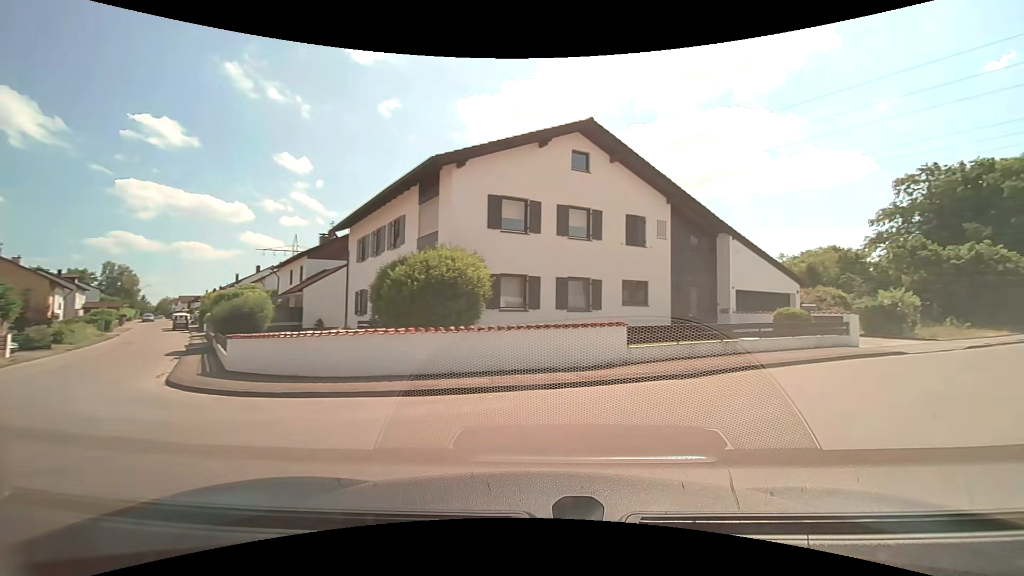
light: Day
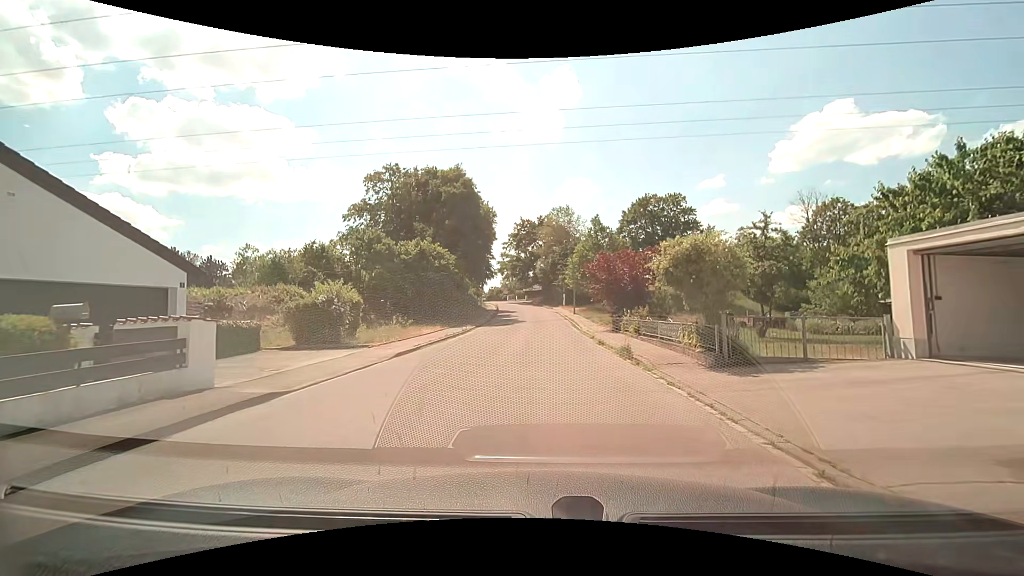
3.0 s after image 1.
(+7.8, +10.5) m; +54°
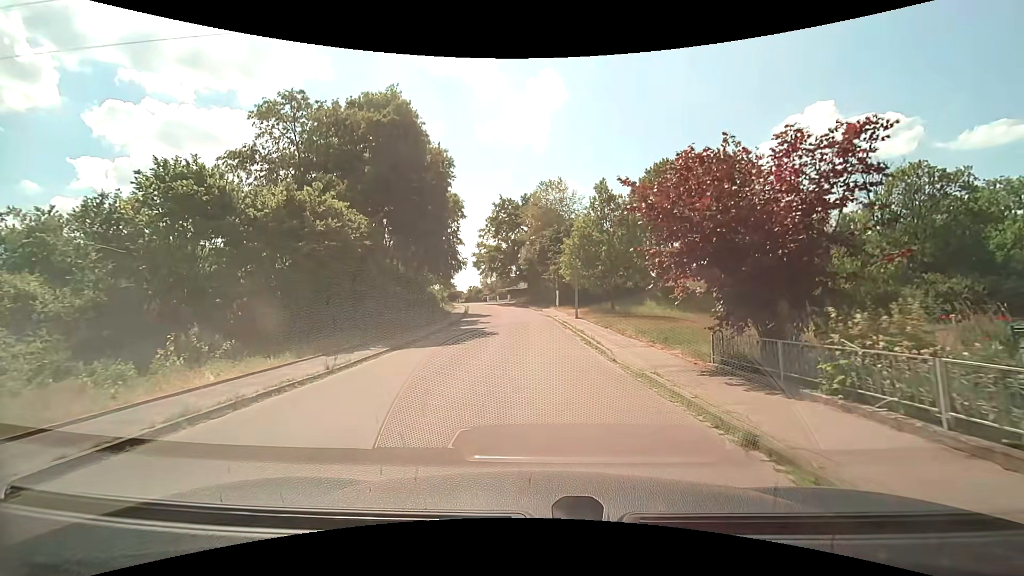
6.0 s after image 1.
(0.0, +18.5) m; +1°
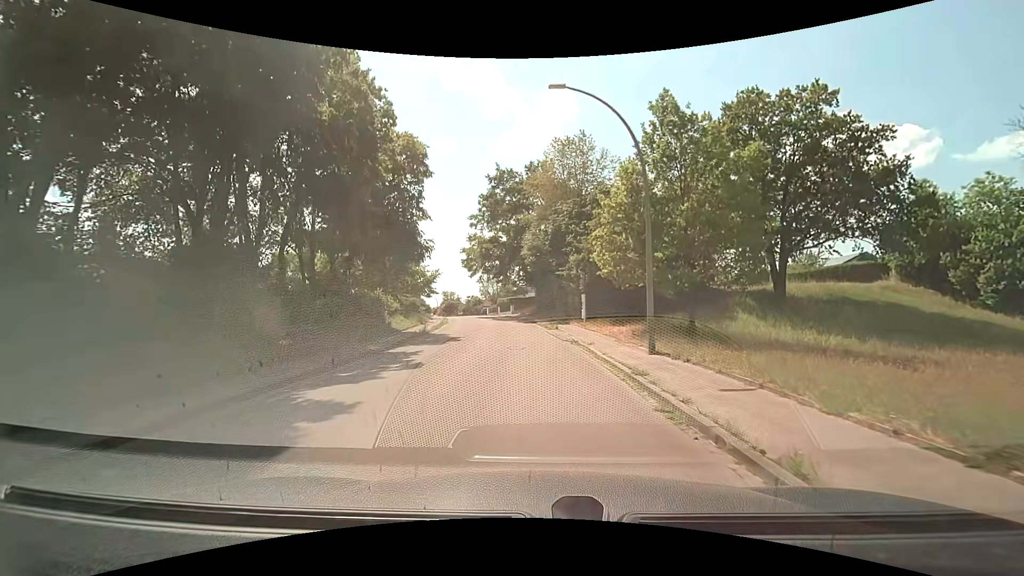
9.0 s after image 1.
(-0.2, +20.6) m; -2°
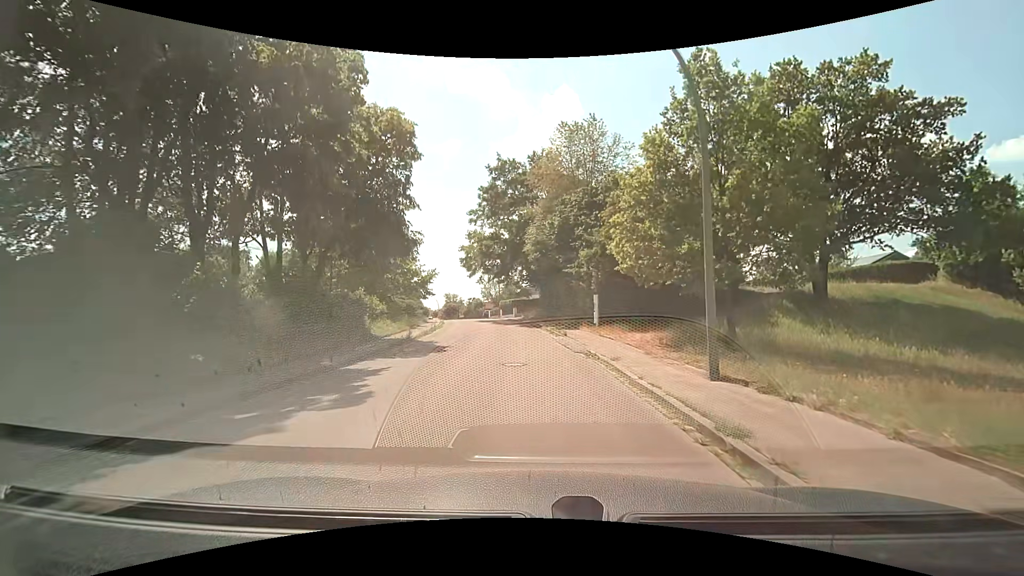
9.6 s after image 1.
(0.0, +4.3) m; -1°
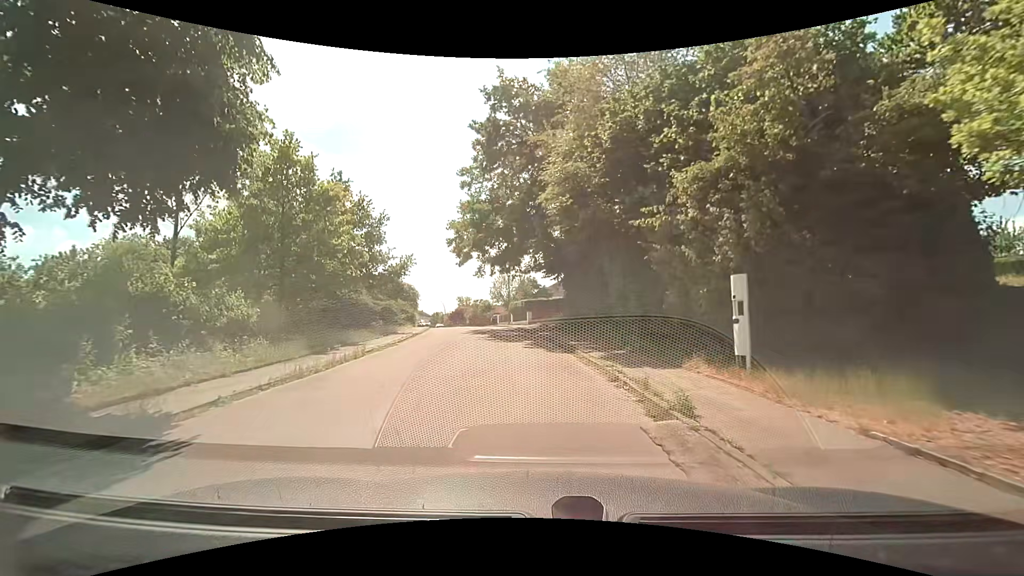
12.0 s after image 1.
(0.0, +16.8) m; -1°
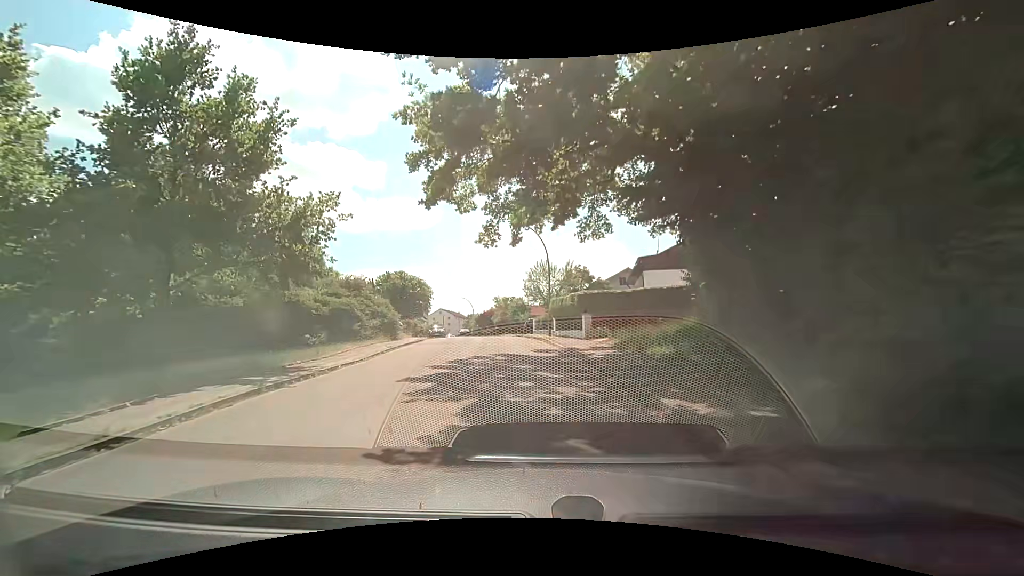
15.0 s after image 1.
(-1.2, +20.0) m; -5°
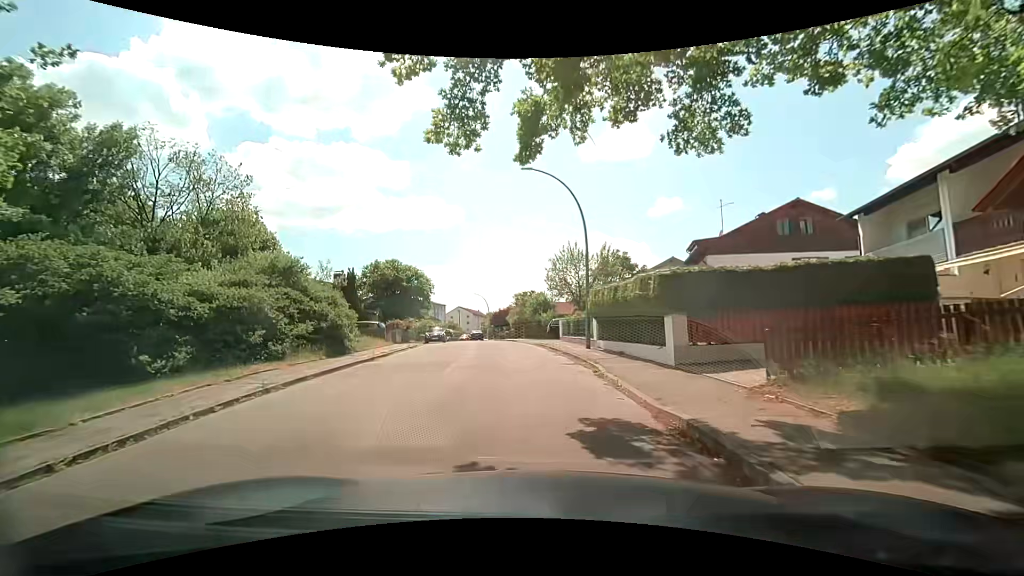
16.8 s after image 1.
(-0.3, +11.8) m; -3°
(0, +10) (-1, +20) (-2, +30) (-4, +40) (-6, +50) (-9, +59) (-12, +69) (-12, +79) (-13, +89) (-13, +99) m
